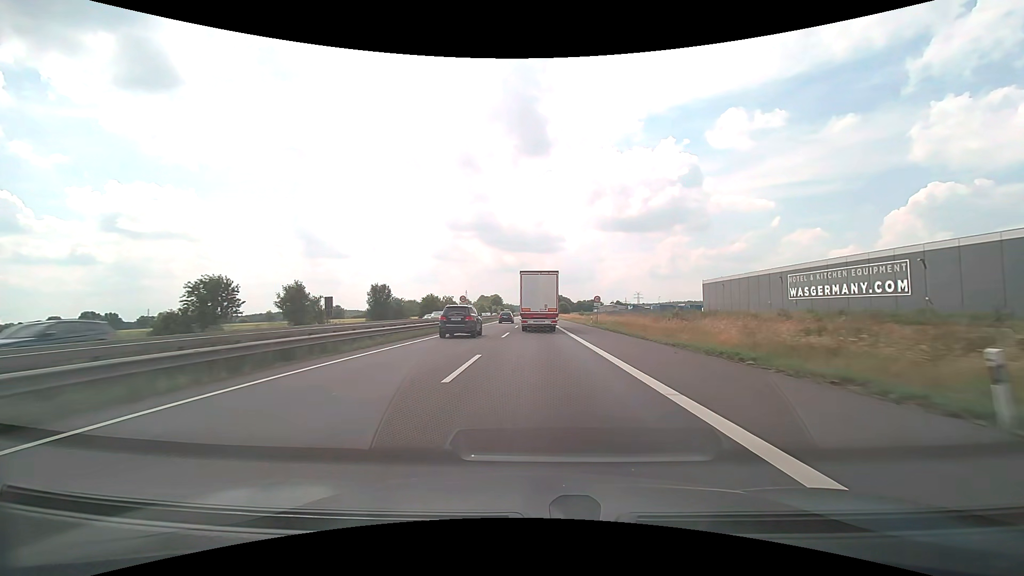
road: motorway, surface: asphalt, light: Day
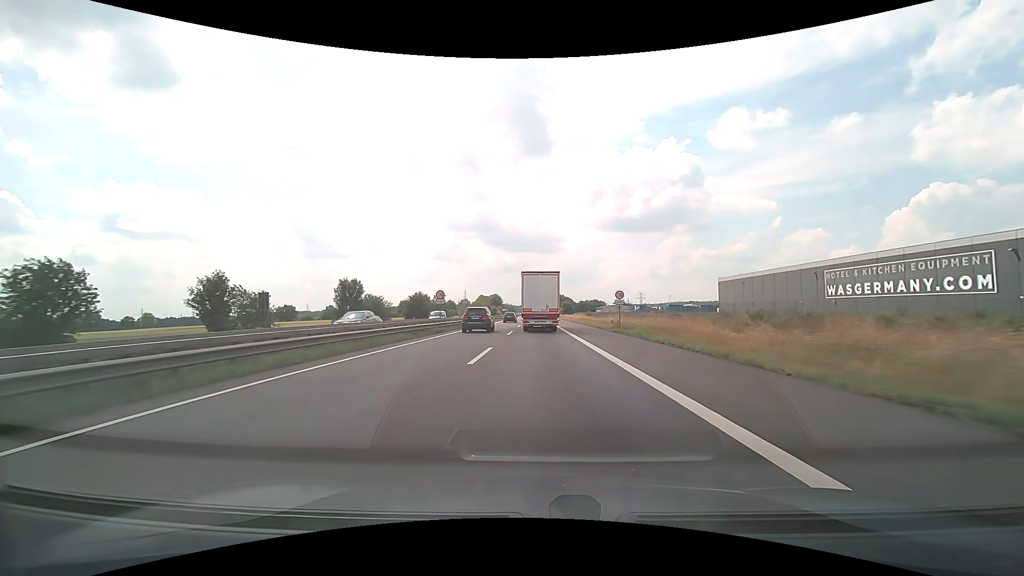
(0.0, +14.3) m; 0°
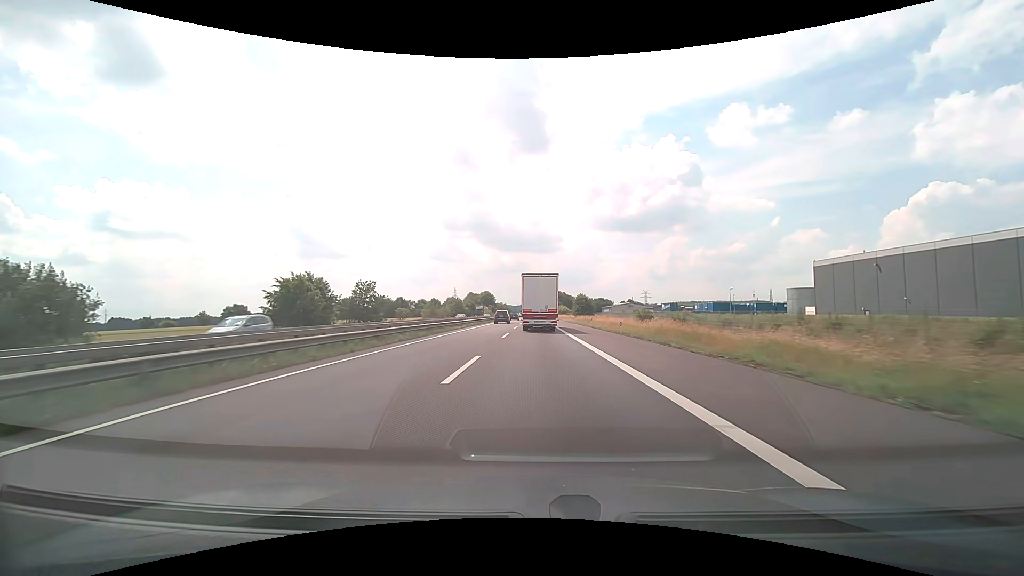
(+0.2, +56.8) m; 0°
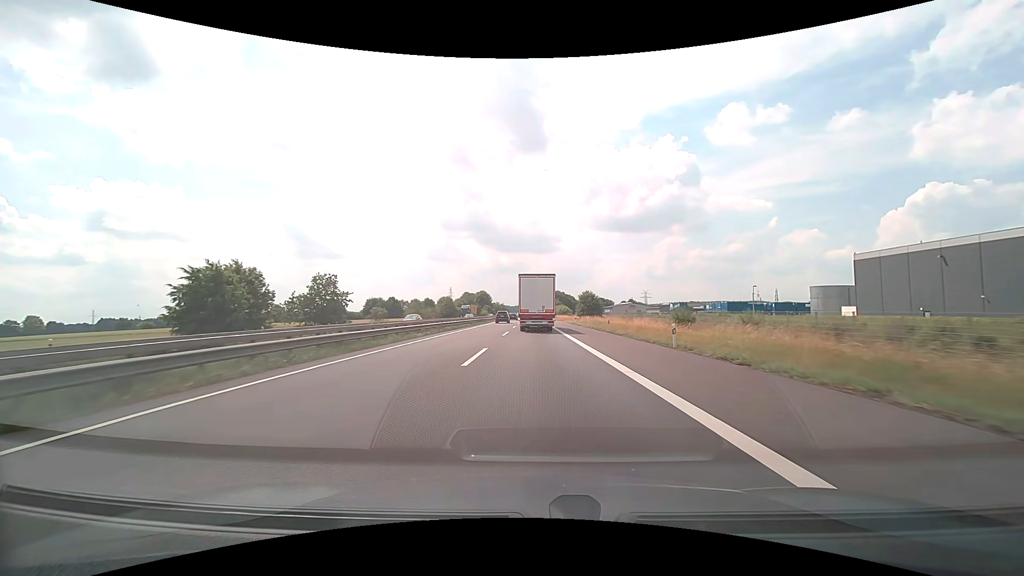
(0.0, +14.2) m; 0°
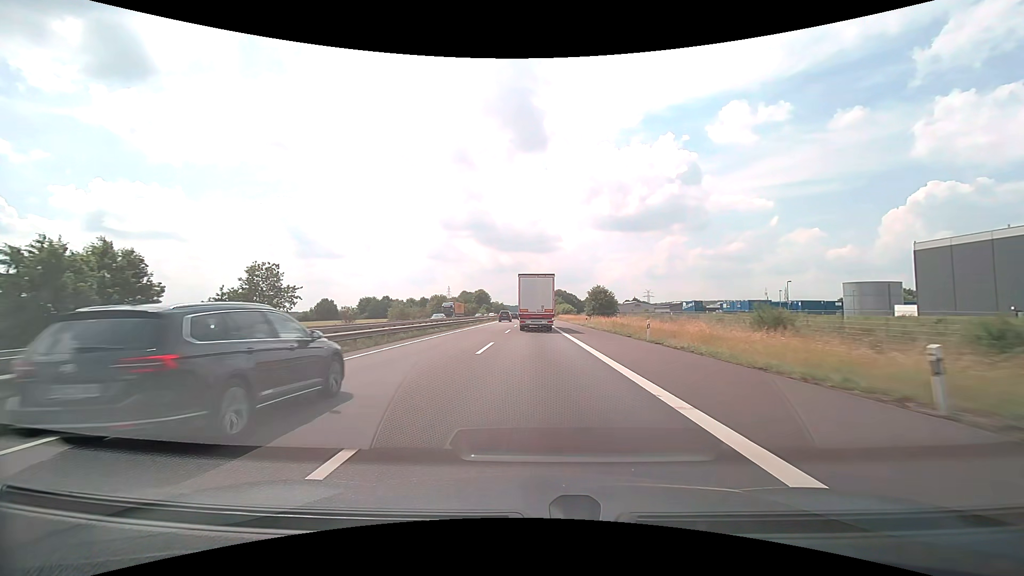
(0.0, +14.2) m; 0°
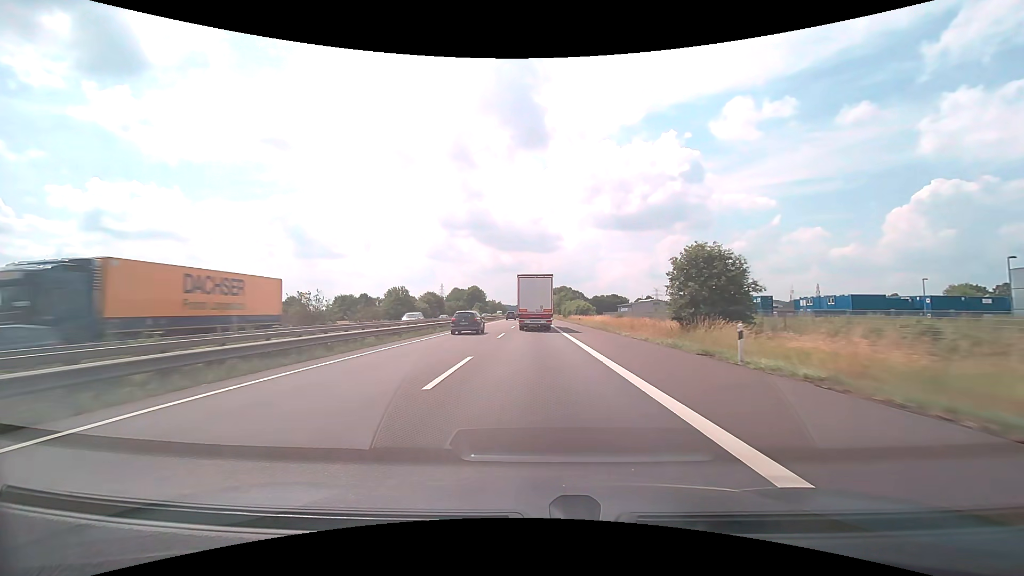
(-0.1, +42.9) m; 0°
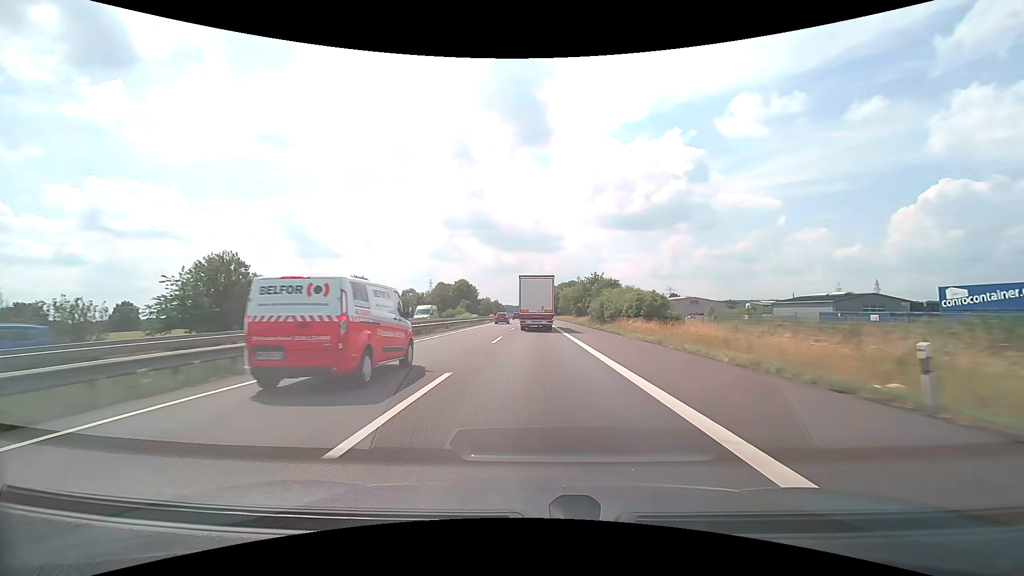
(-0.1, +57.8) m; 0°
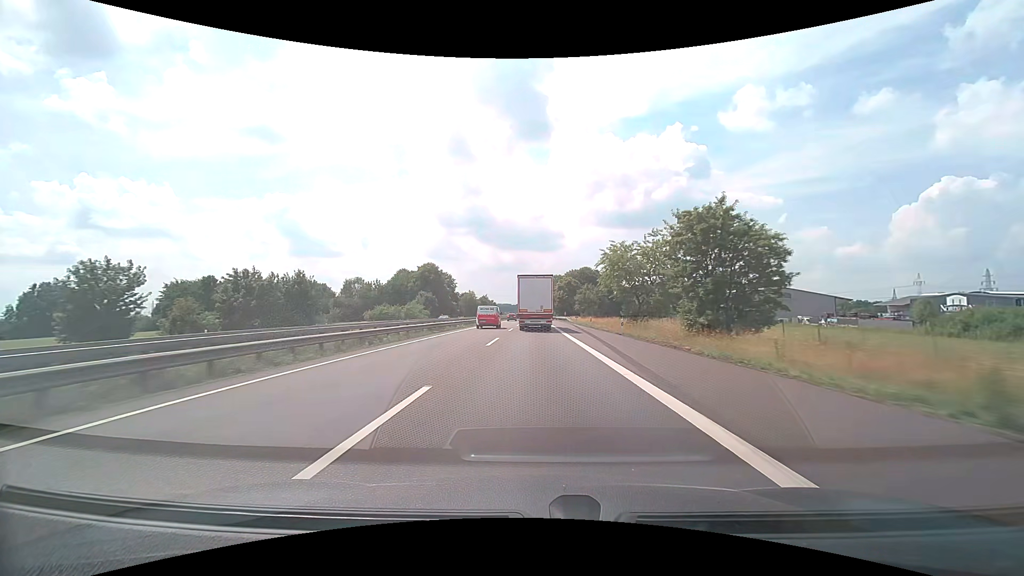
(+0.1, +73.0) m; 0°
(0, +10) (0, +20) (0, +30) (0, +40) (0, +50) (0, +60) (0, +70) (0, +80) (0, +90) (0, +100) m
